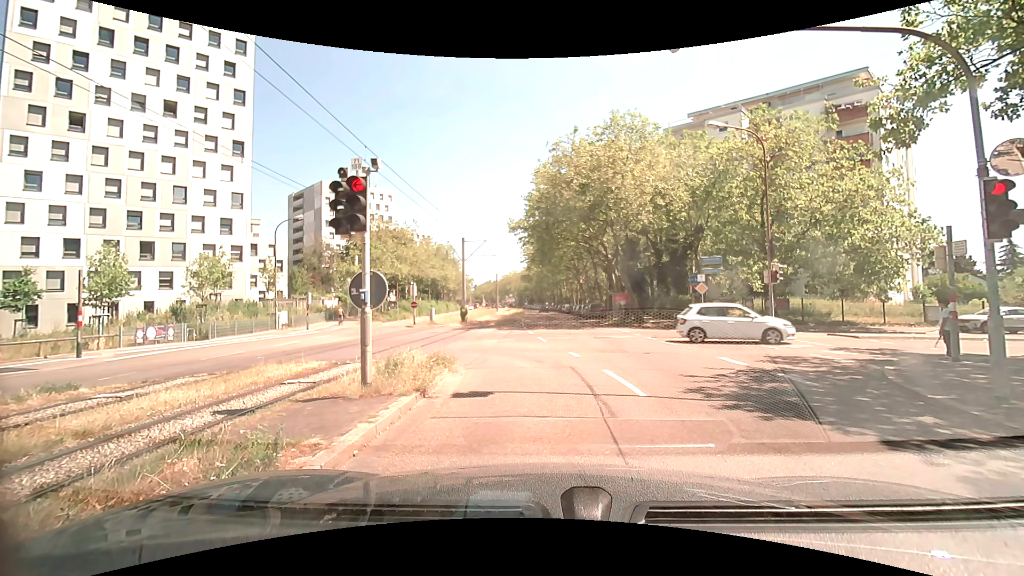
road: tertiary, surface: asphalt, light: Day
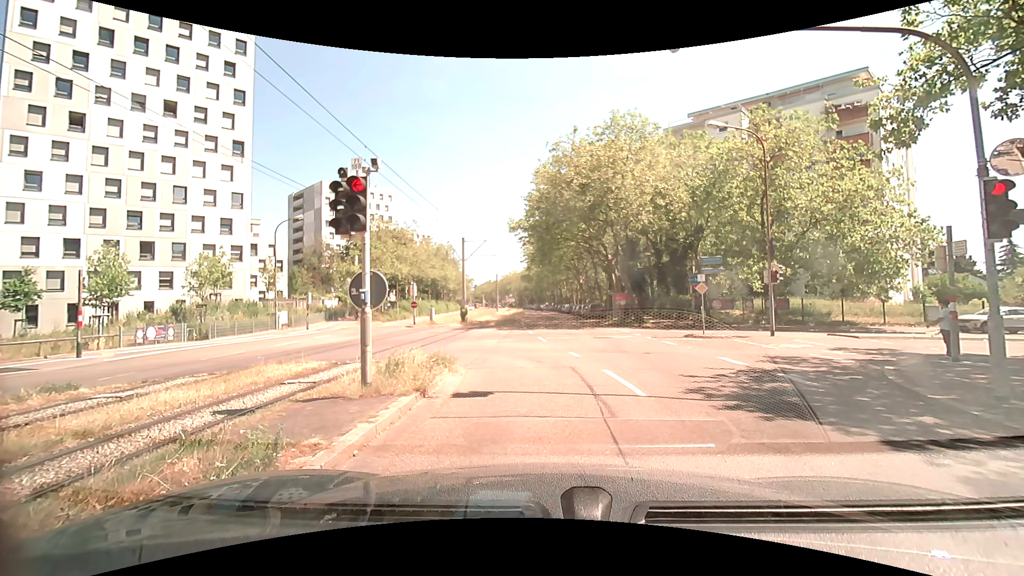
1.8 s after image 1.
(0.0, 0.0) m; 0°
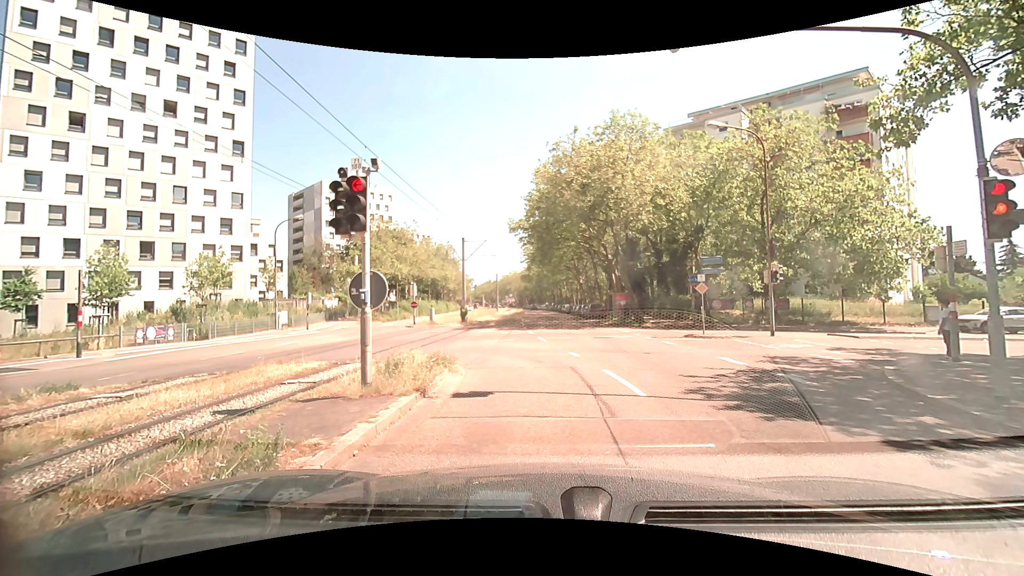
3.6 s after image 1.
(0.0, 0.0) m; 0°
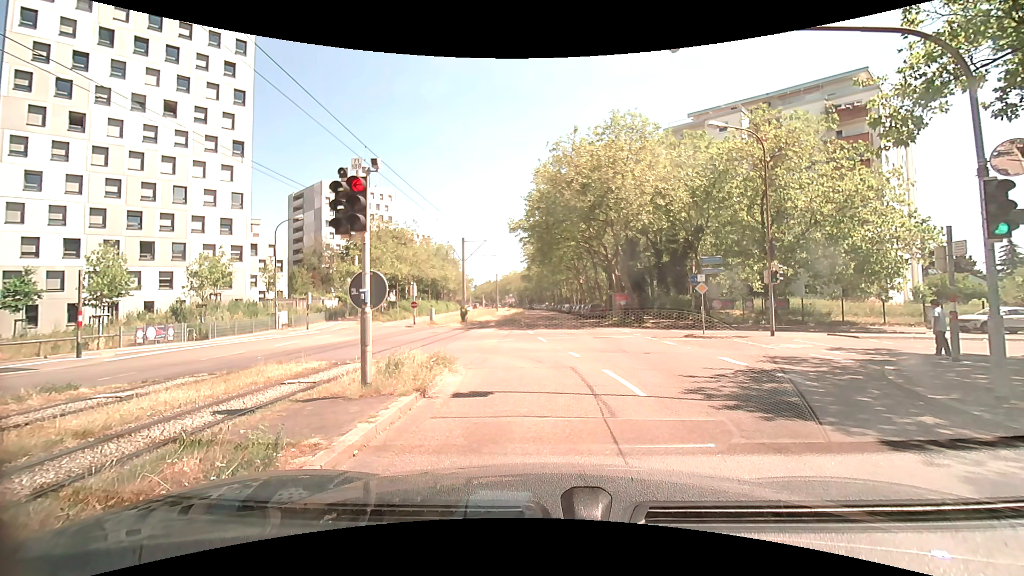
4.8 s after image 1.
(0.0, 0.0) m; 0°
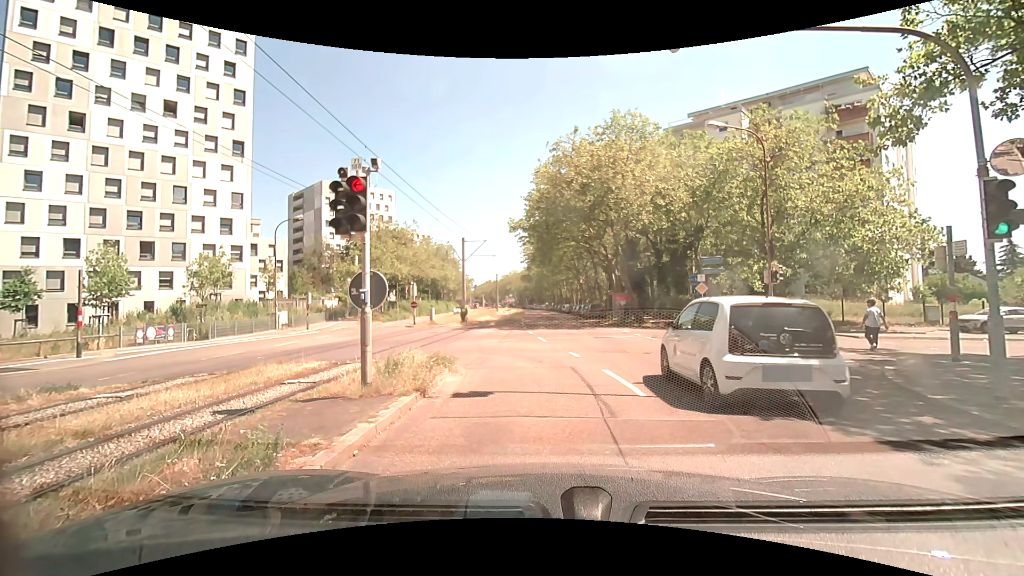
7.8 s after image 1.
(0.0, 0.0) m; 0°
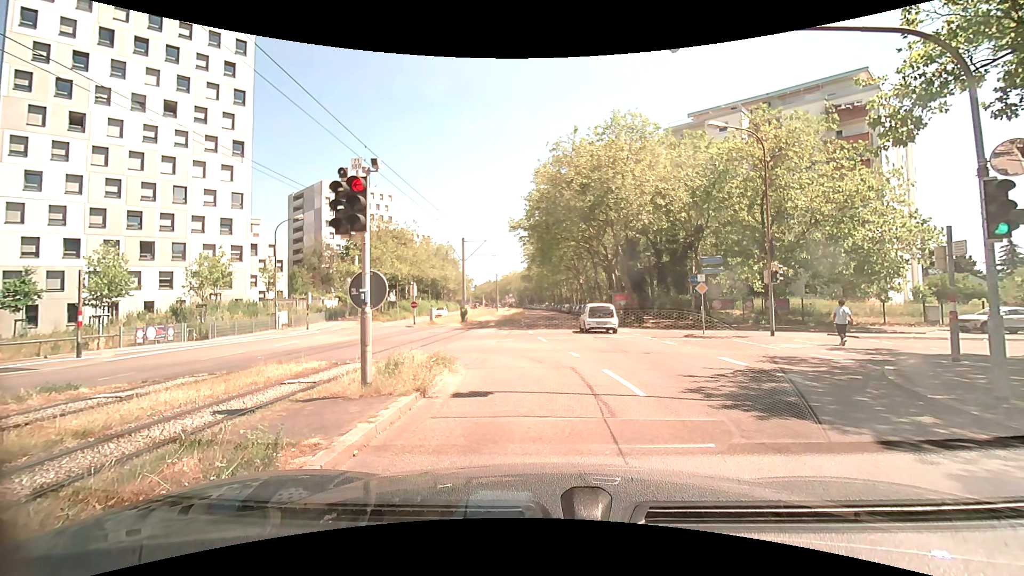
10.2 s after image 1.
(0.0, 0.0) m; 0°
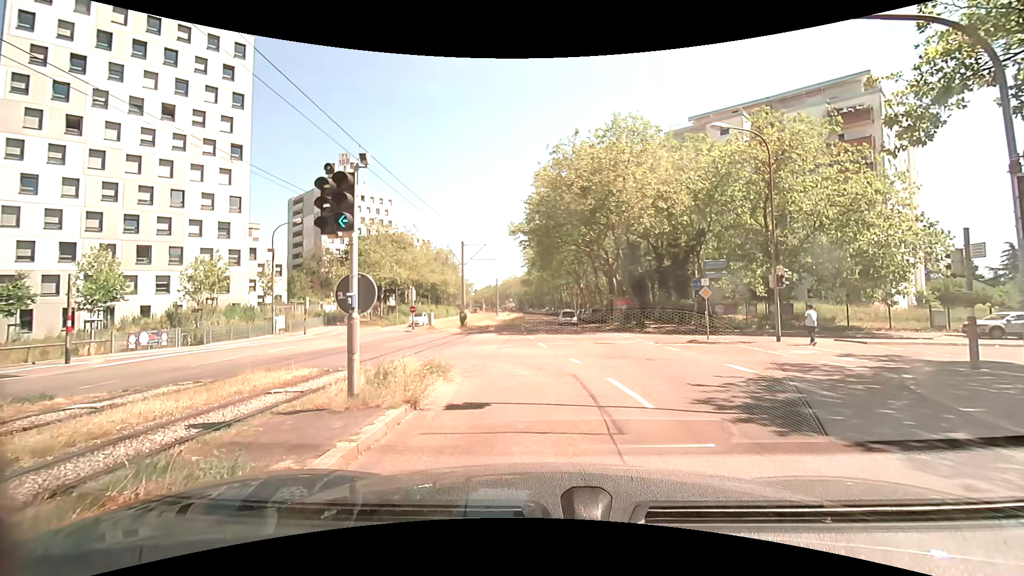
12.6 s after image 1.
(0.0, +0.6) m; 0°
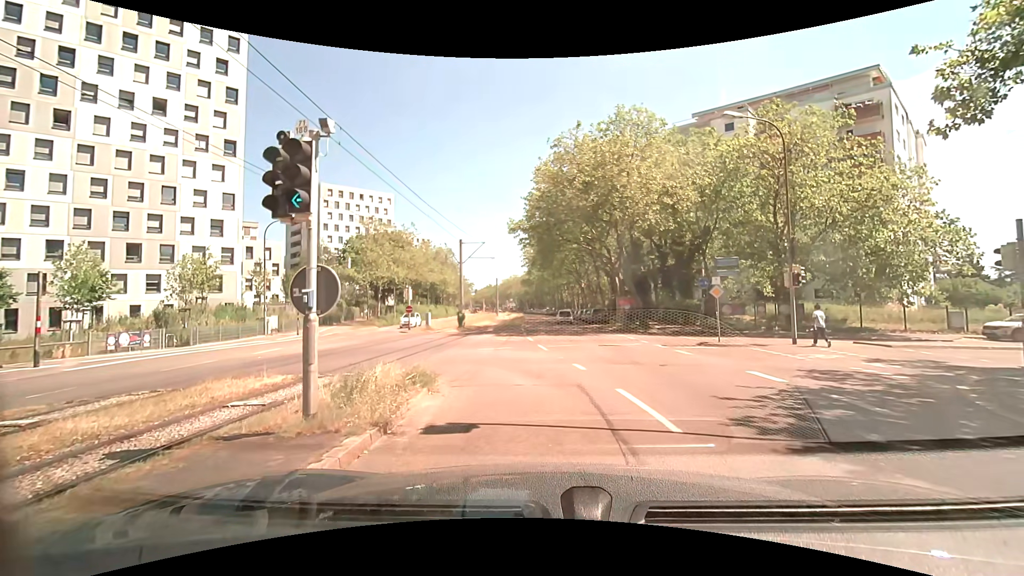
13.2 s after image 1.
(0.0, +1.4) m; -2°
